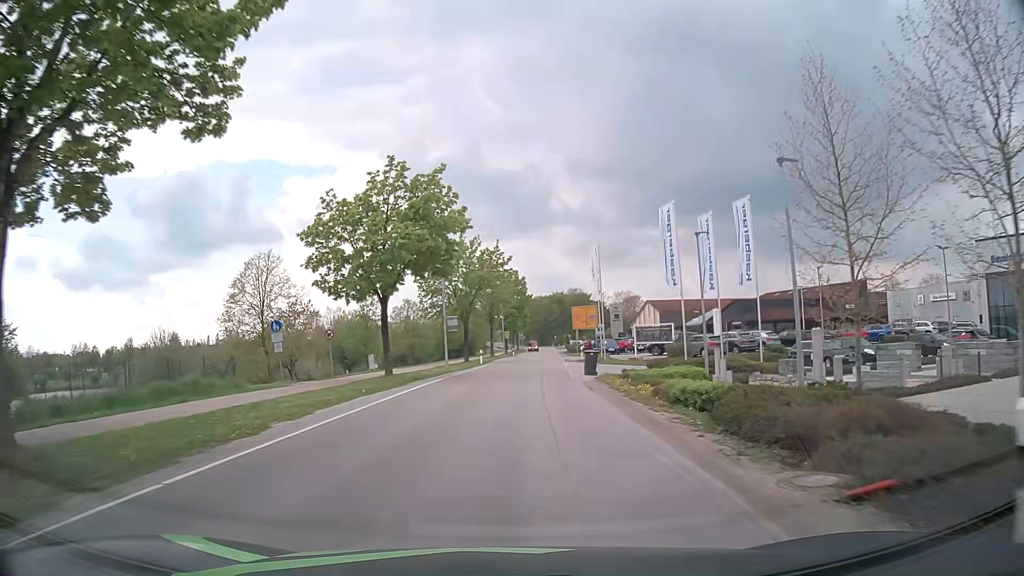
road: tertiary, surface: asphalt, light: Day
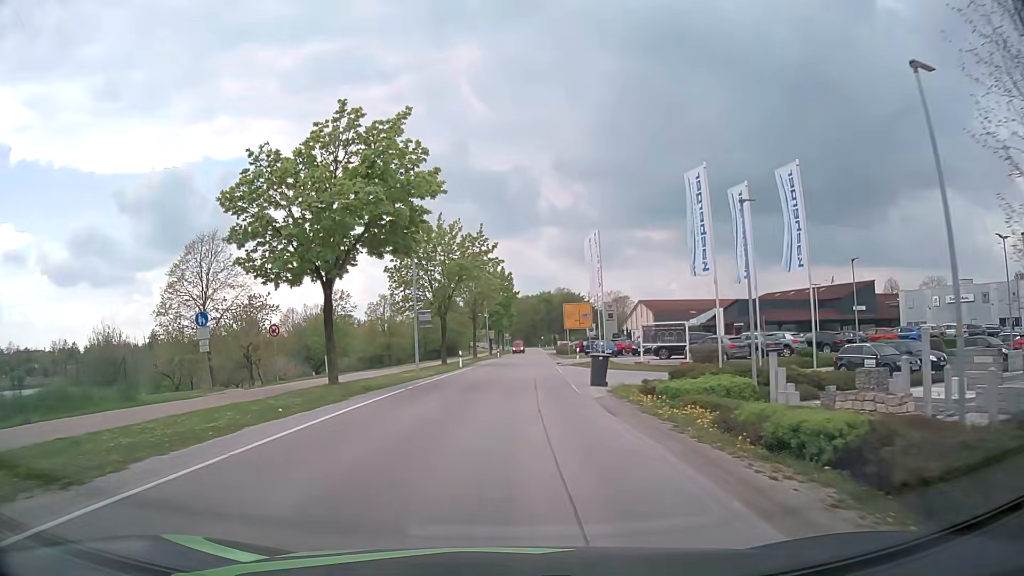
(+0.1, +6.9) m; +2°
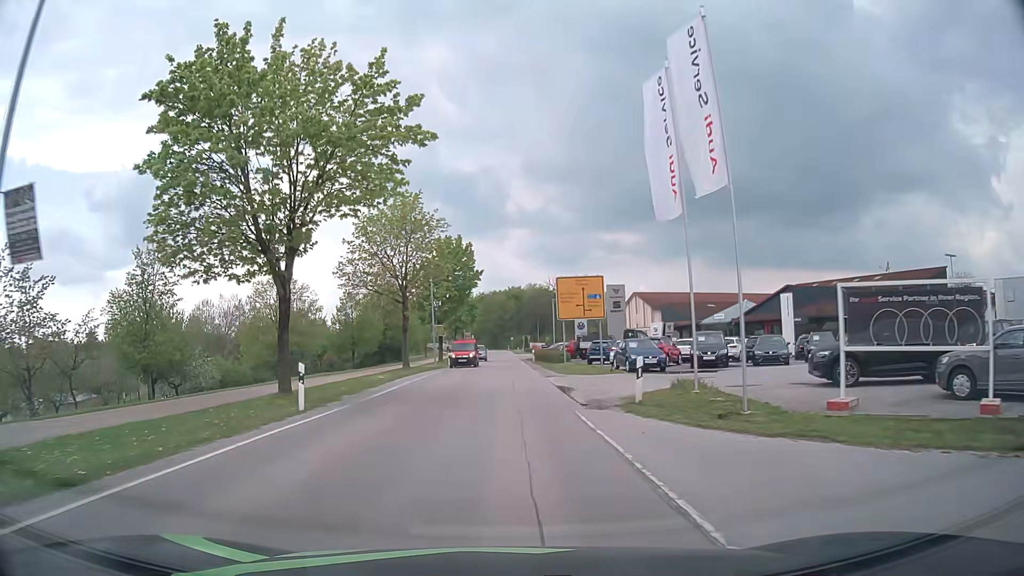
(+0.7, +27.5) m; +2°
(0, +10) (0, +20) (0, +30) (0, +40) (0, +50) (0, +60) (0, +70) (0, +80) (0, +90) (0, +100) m
